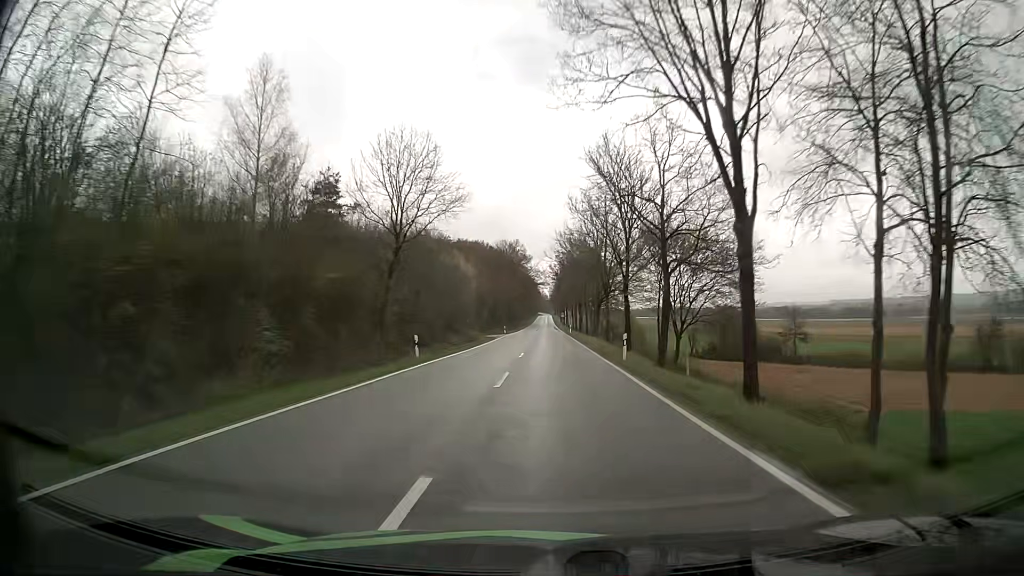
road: tertiary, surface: asphalt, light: Day
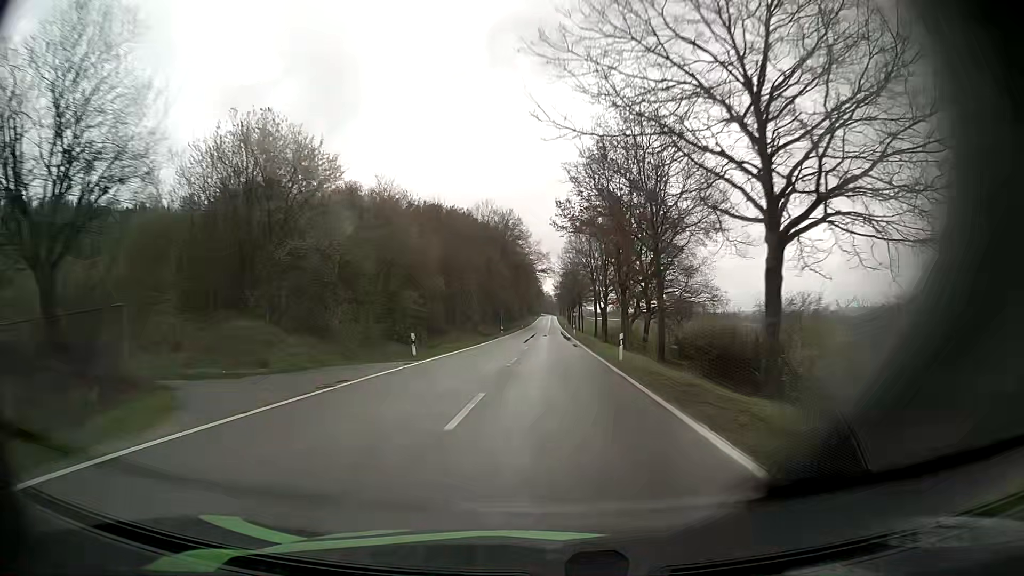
(+0.2, +55.7) m; 0°
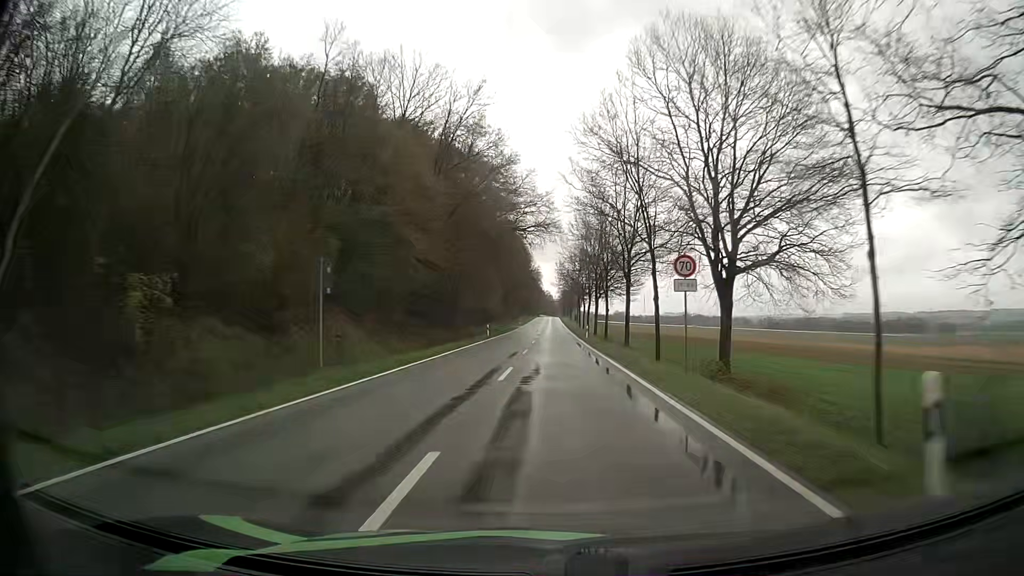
(-0.1, +68.2) m; 0°
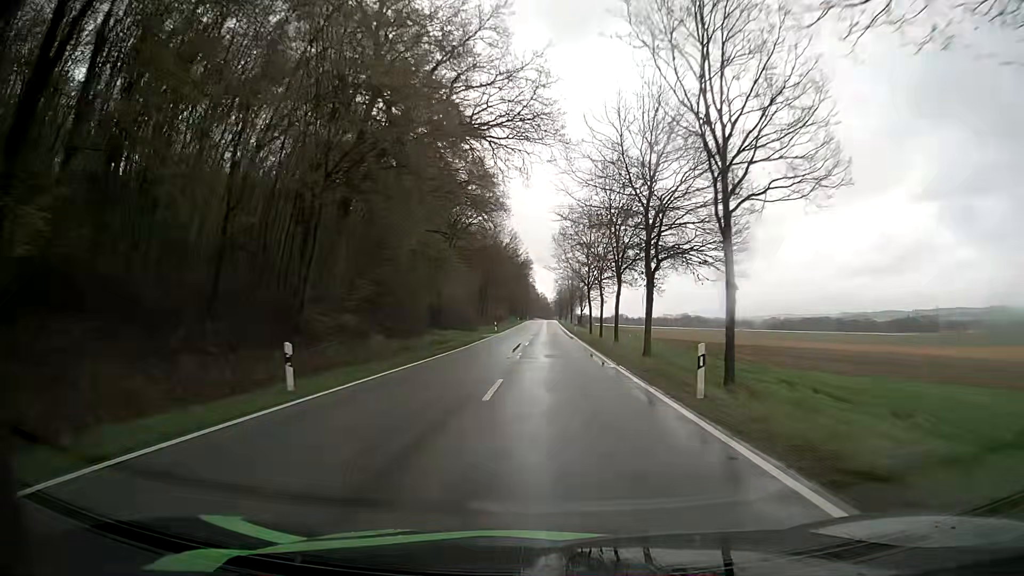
(+0.2, +41.0) m; 0°
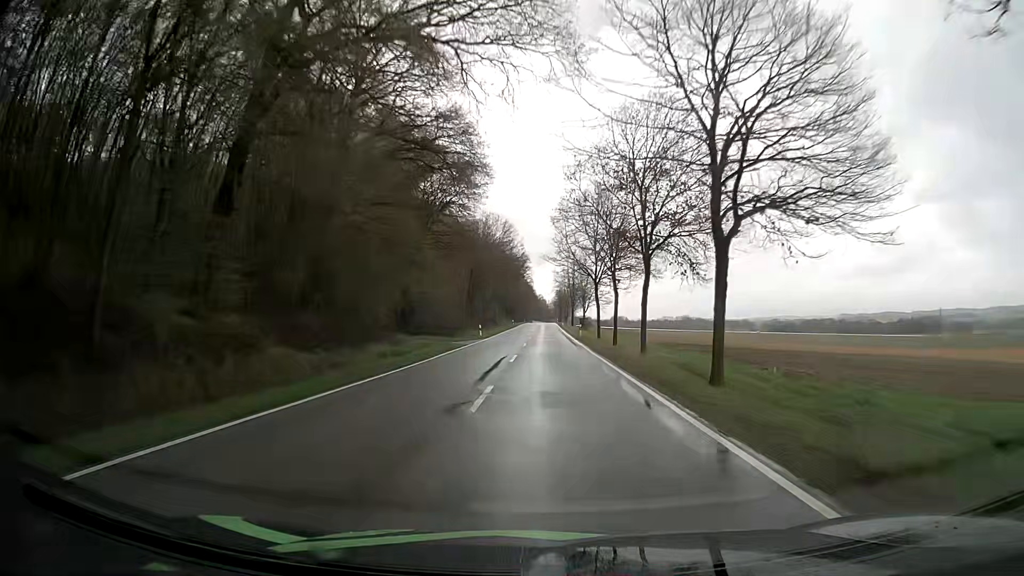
(+0.1, +13.8) m; +1°
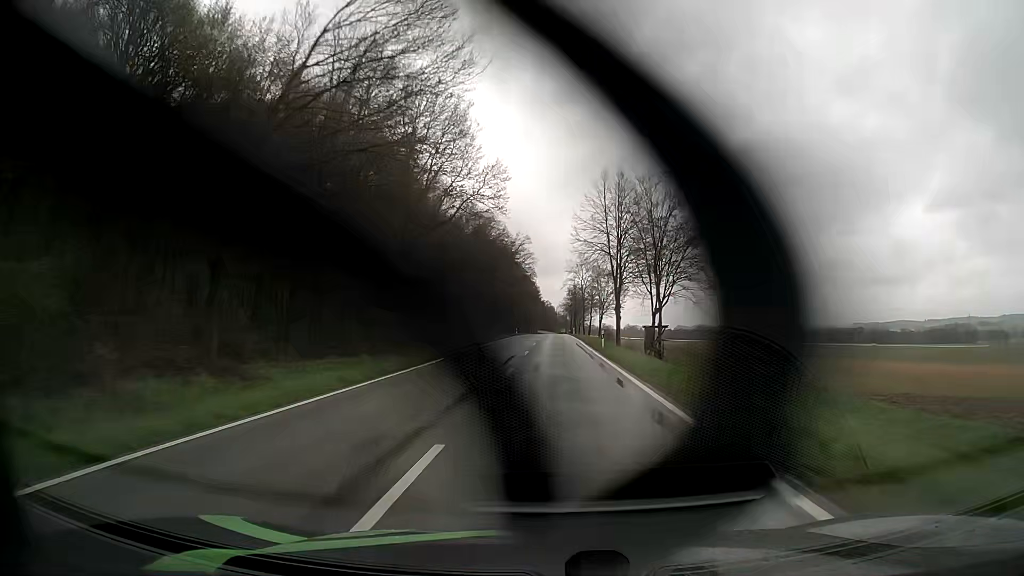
(-0.5, +69.2) m; -1°
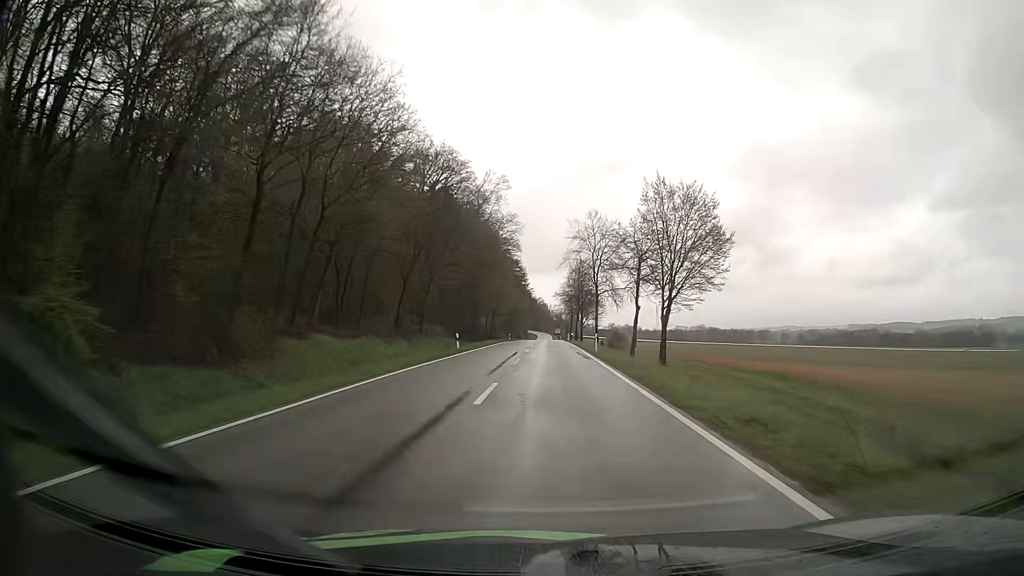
(+0.1, +54.4) m; 0°
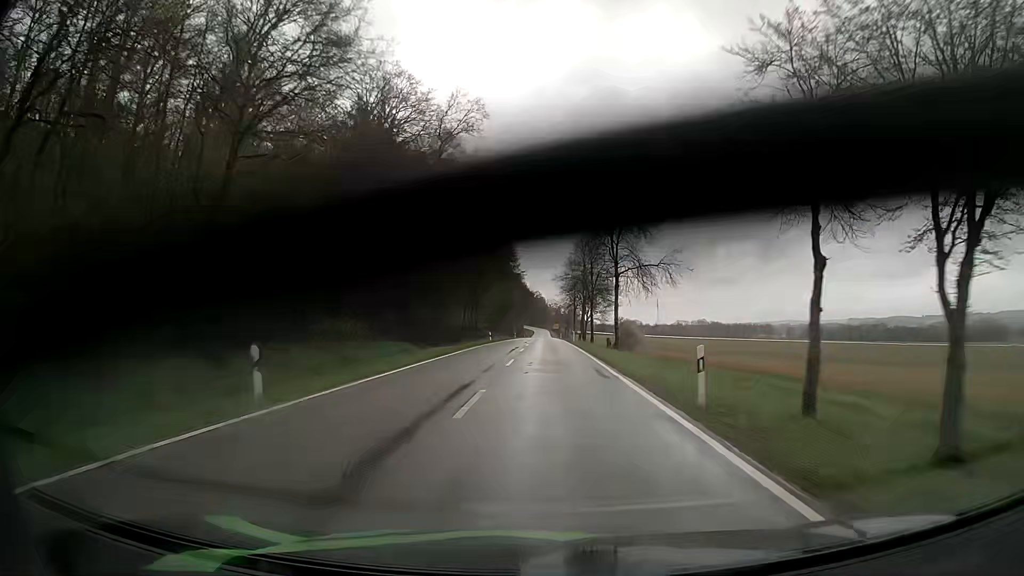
(+0.2, +26.9) m; 0°
(0, +10) (0, +20) (0, +30) (0, +40) (0, +50) (0, +60) (0, +70) (-1, +80) (-1, +90) (-1, +100) m
